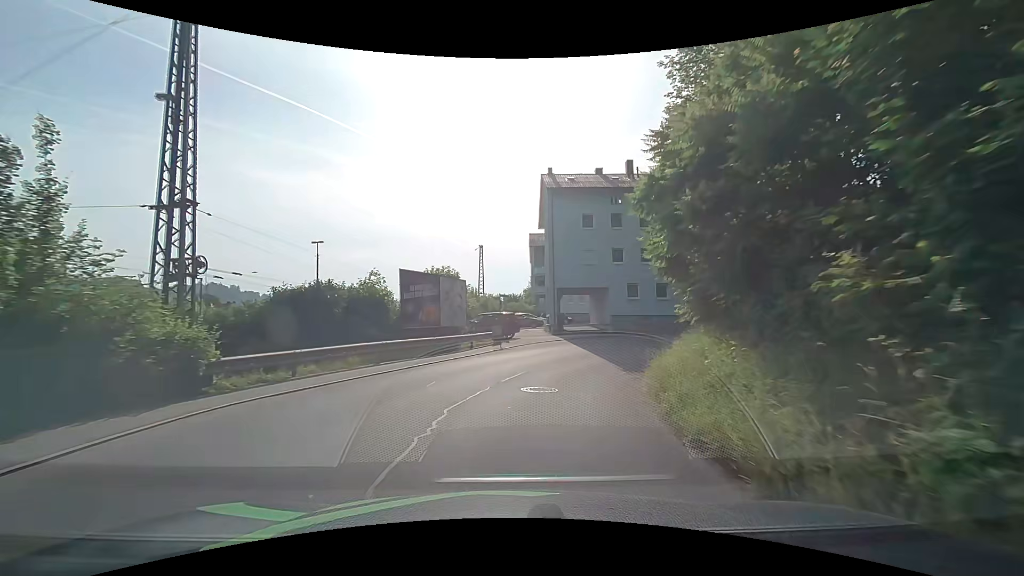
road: residential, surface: asphalt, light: Day
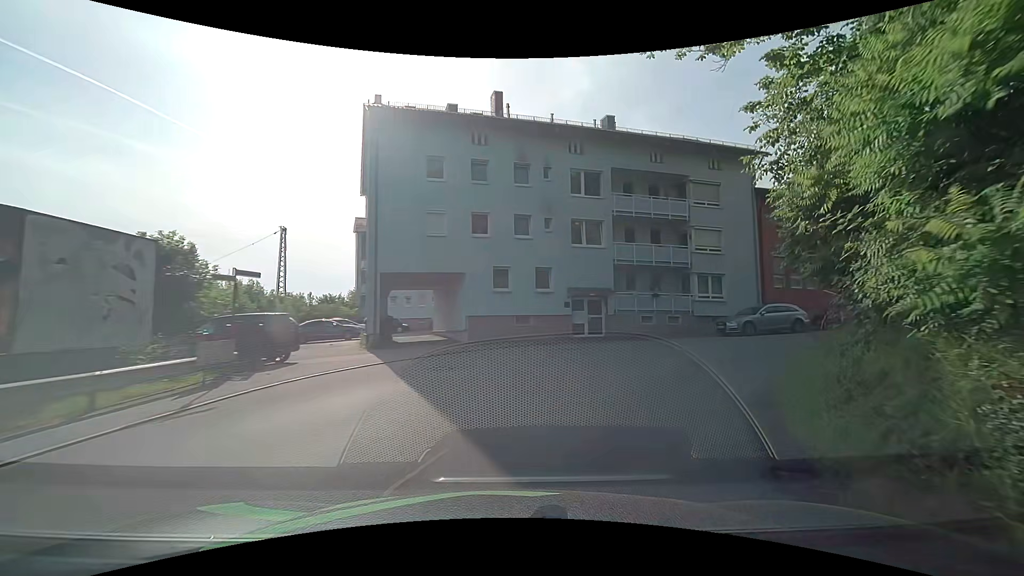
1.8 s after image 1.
(+1.4, +14.0) m; +17°
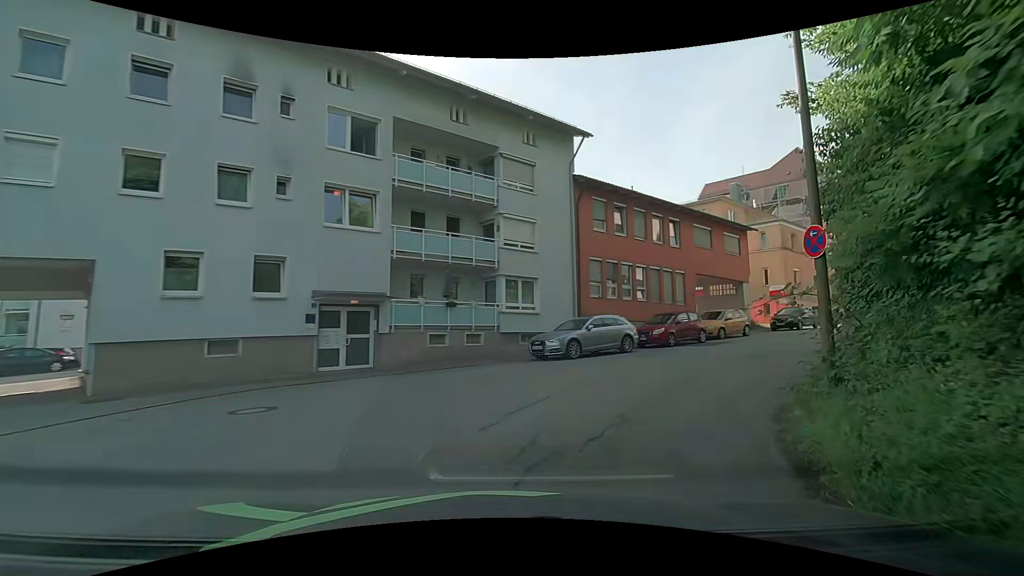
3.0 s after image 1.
(+1.7, +8.6) m; +23°
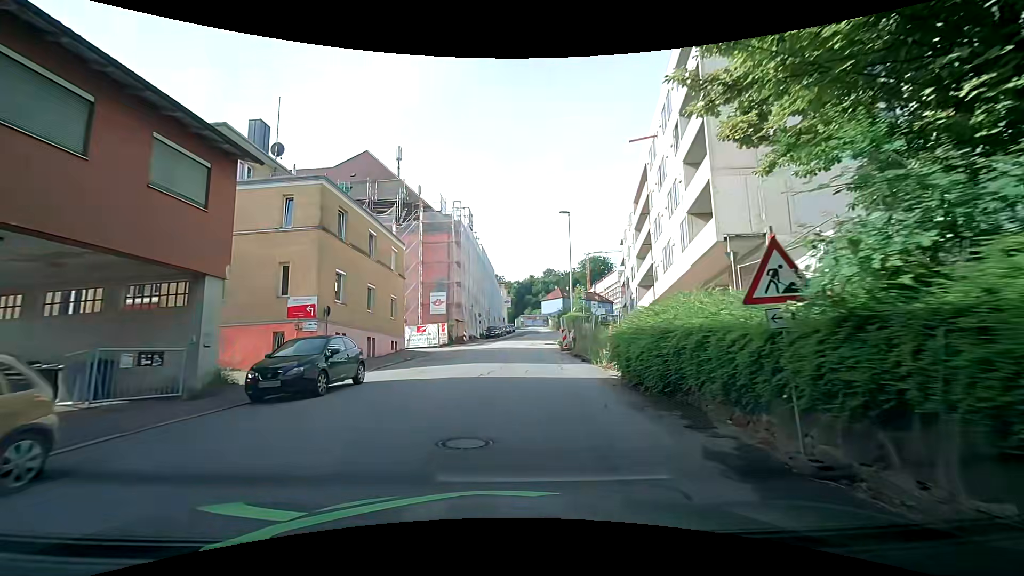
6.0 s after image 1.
(+10.7, +19.2) m; +48°
